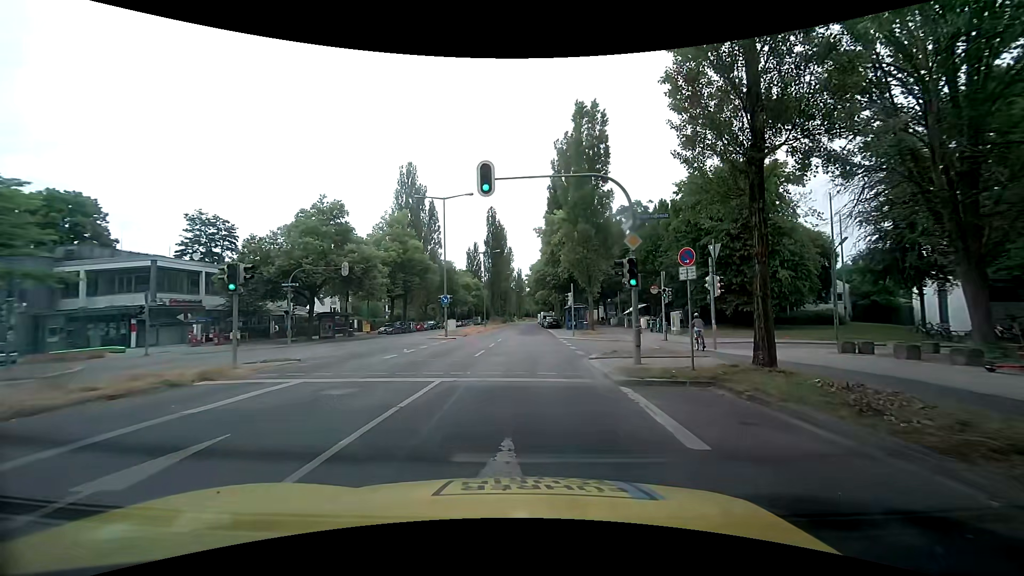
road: secondary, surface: asphalt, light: Day
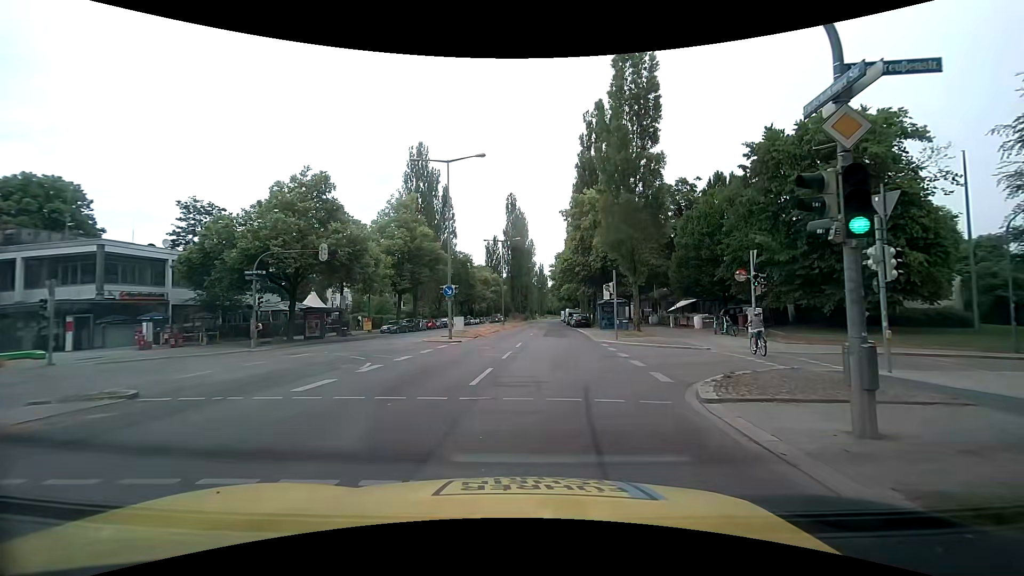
(-0.6, +8.6) m; -3°
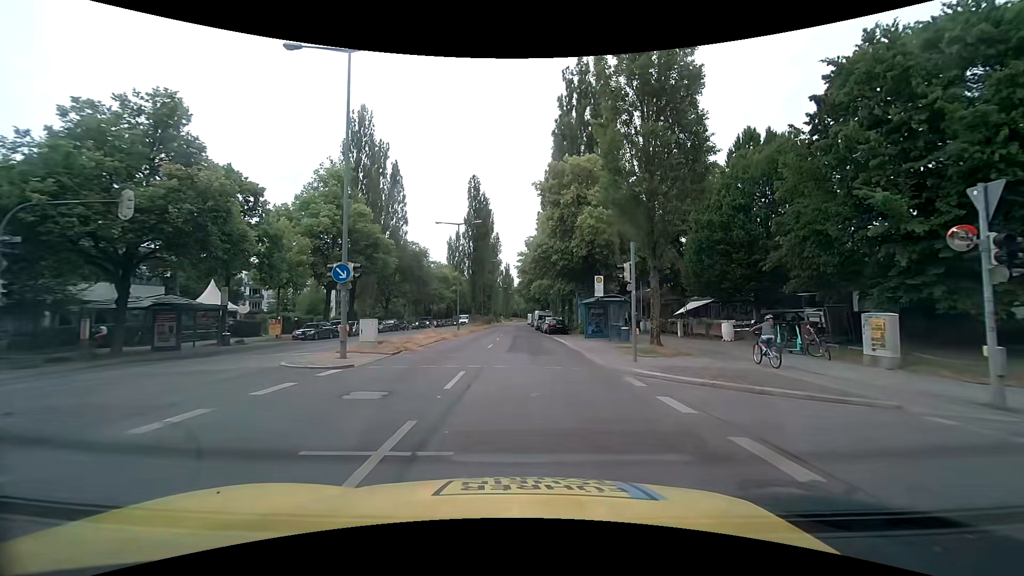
(+0.1, +12.1) m; +3°
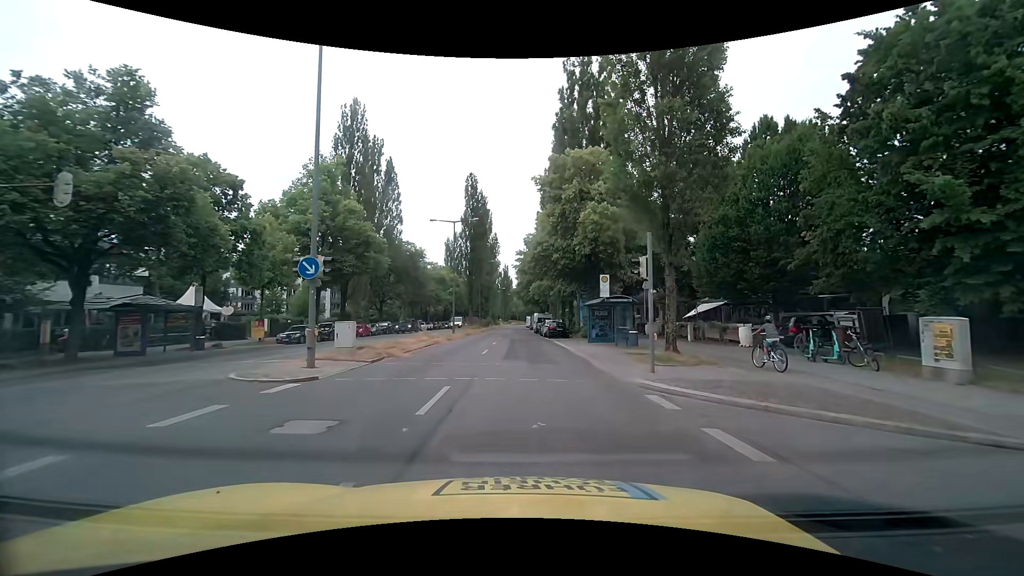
(0.0, +2.4) m; -1°
(0, +10) (0, +20) (0, +30) (0, +40) (0, +50) (0, +60) (0, +70) (0, +80) (0, +90) (0, +100) m
